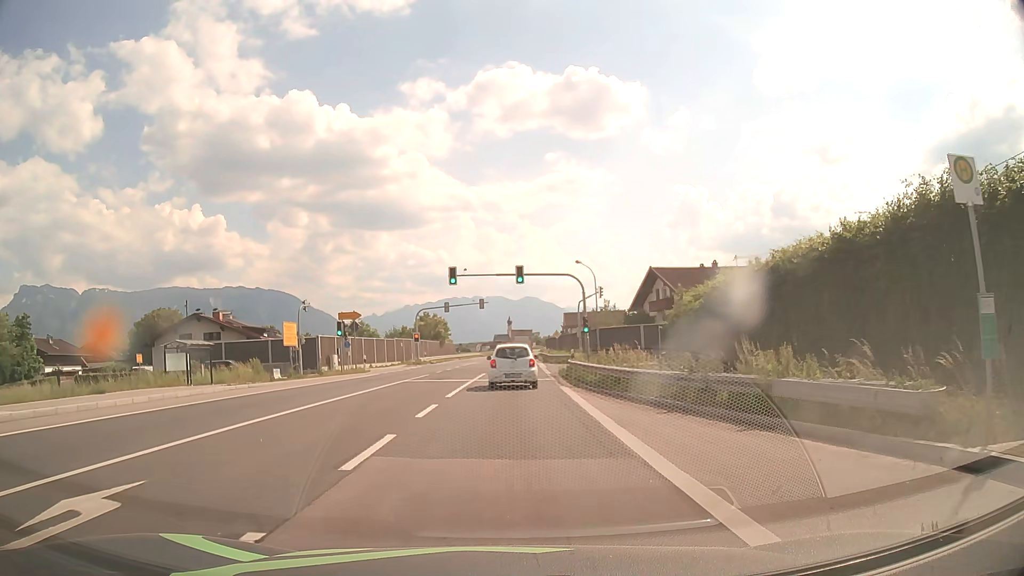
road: primary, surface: asphalt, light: Day
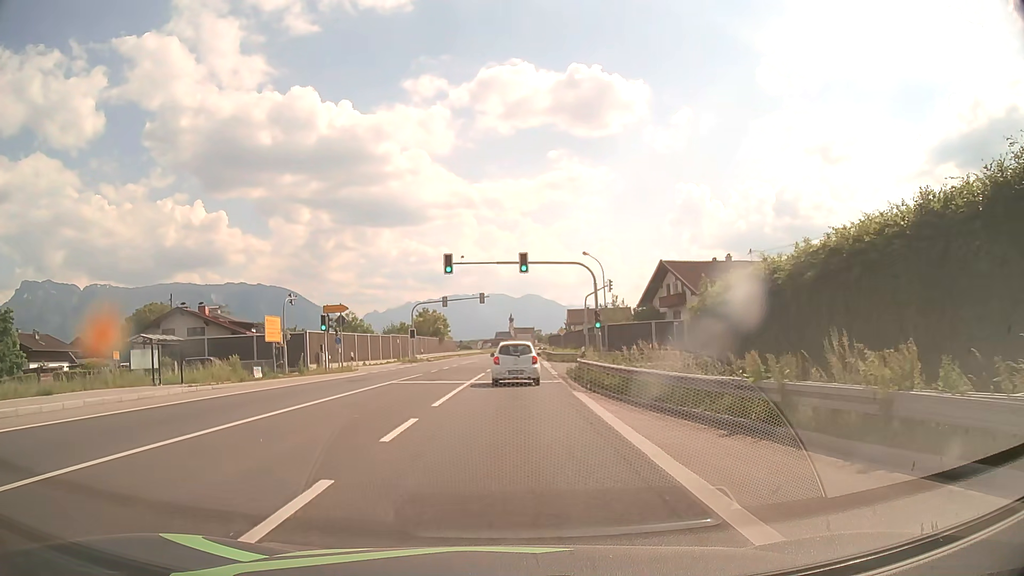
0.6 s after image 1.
(0.0, +4.0) m; 0°
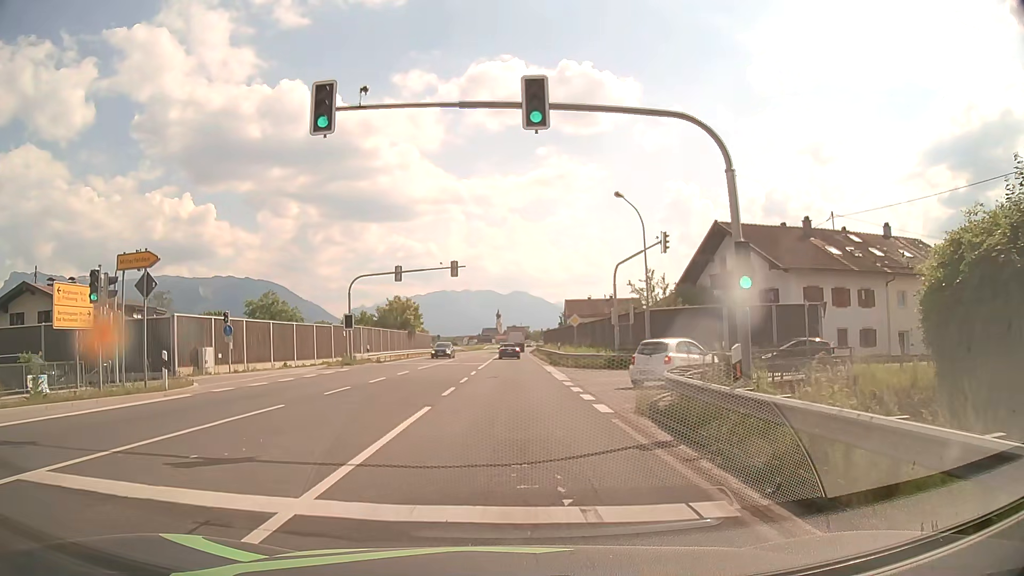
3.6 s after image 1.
(+0.2, +21.0) m; +1°
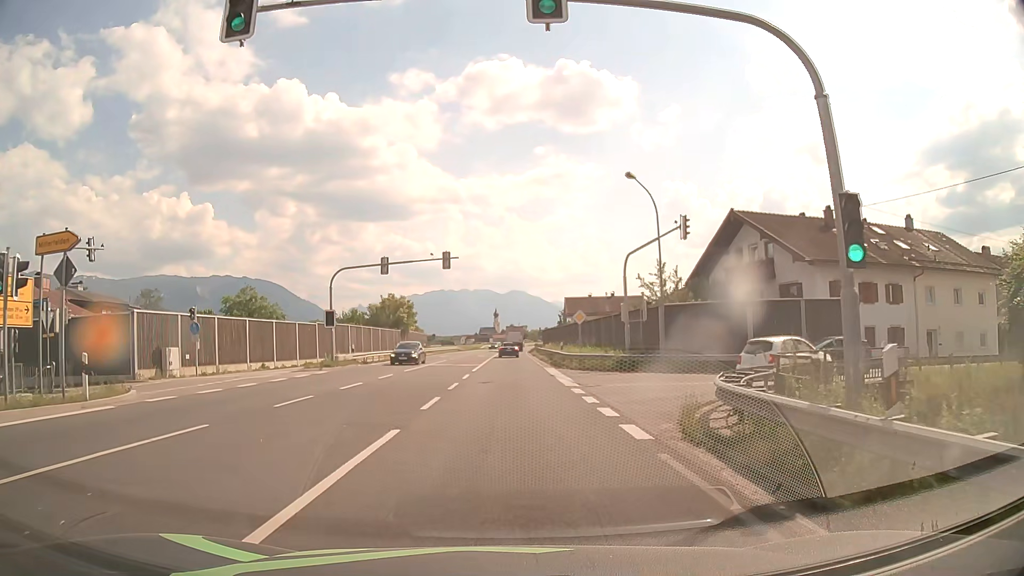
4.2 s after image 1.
(0.0, +3.9) m; 0°
(0, +10) (0, +20) (0, +30) (0, +40) (0, +50) (0, +60) (0, +70) (+1, +80) (+1, +90) (+1, +100) m
